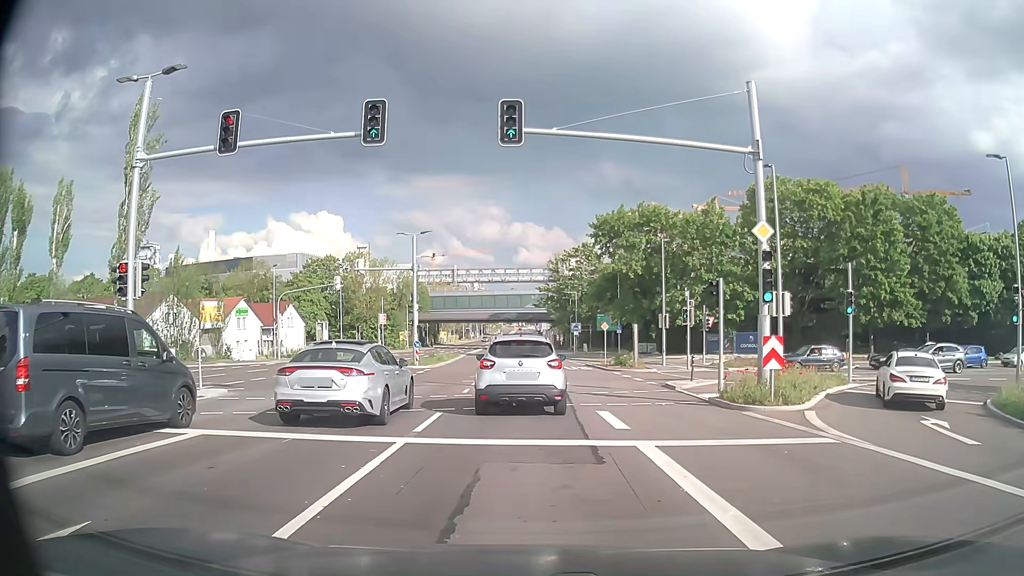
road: secondary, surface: asphalt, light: Day
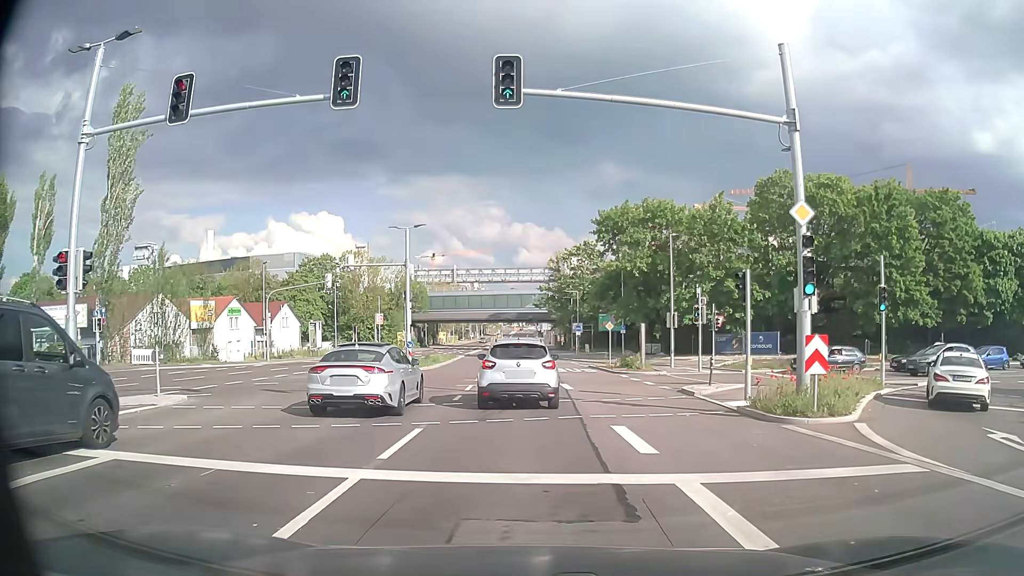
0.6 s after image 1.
(0.0, +2.6) m; +1°
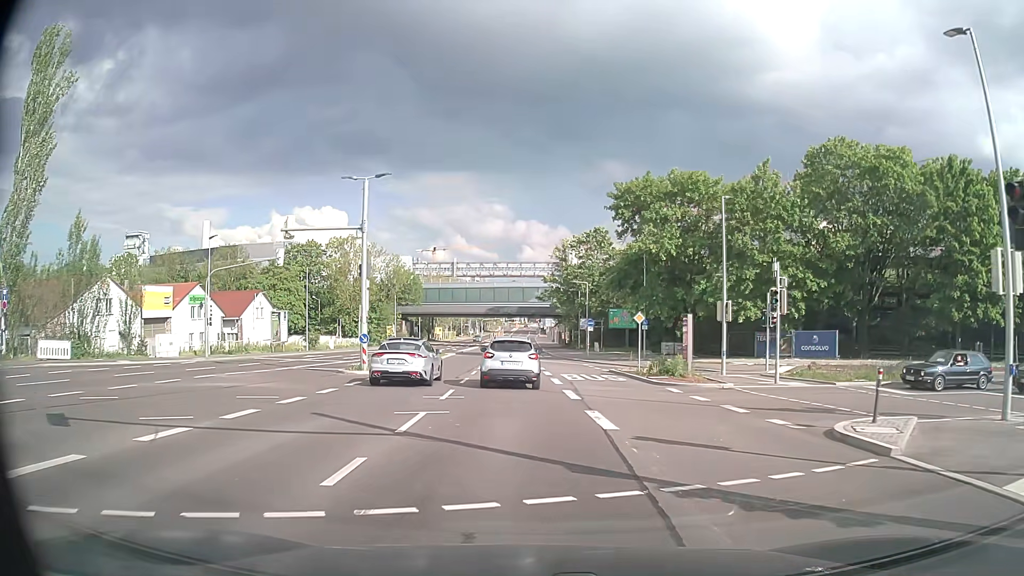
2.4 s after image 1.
(-0.1, +11.3) m; -1°
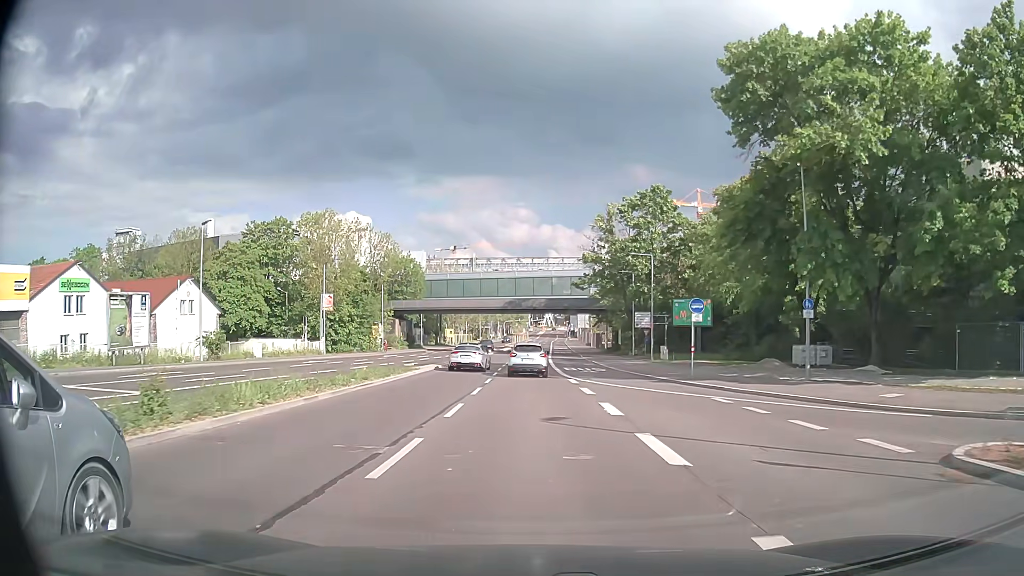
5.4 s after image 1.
(-0.7, +27.8) m; -2°
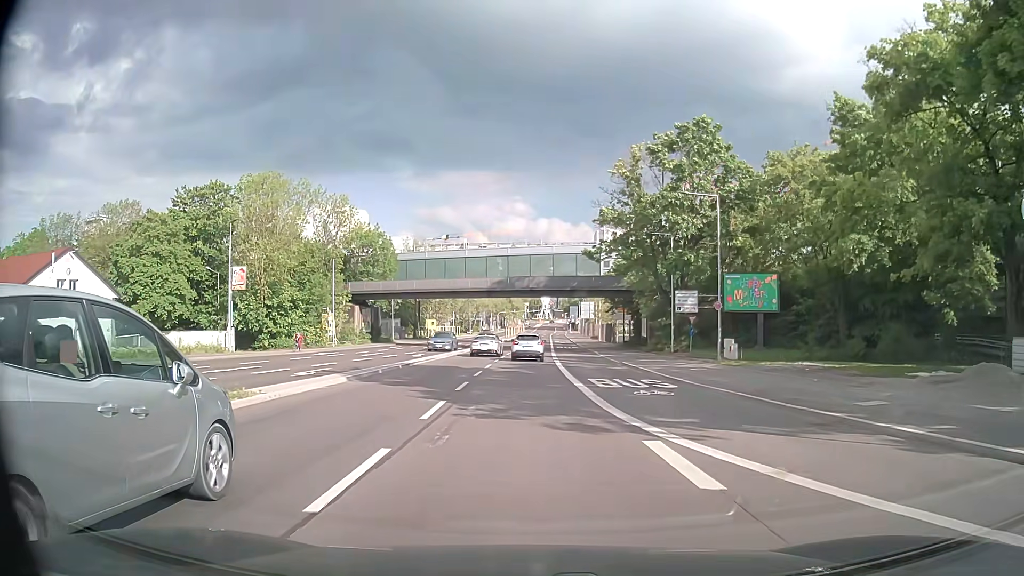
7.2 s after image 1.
(-0.1, +19.8) m; 0°
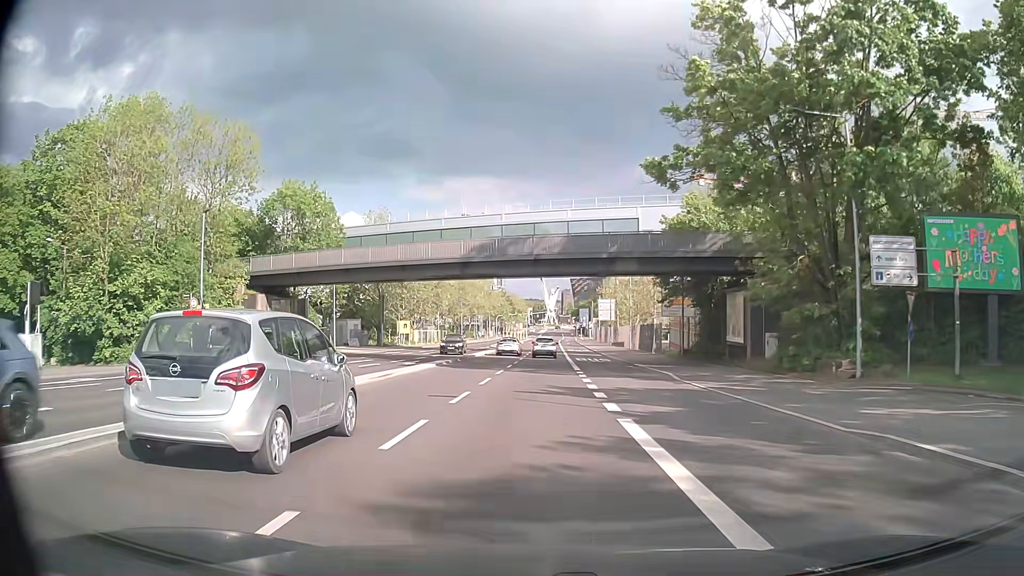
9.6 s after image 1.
(0.0, +27.2) m; 0°
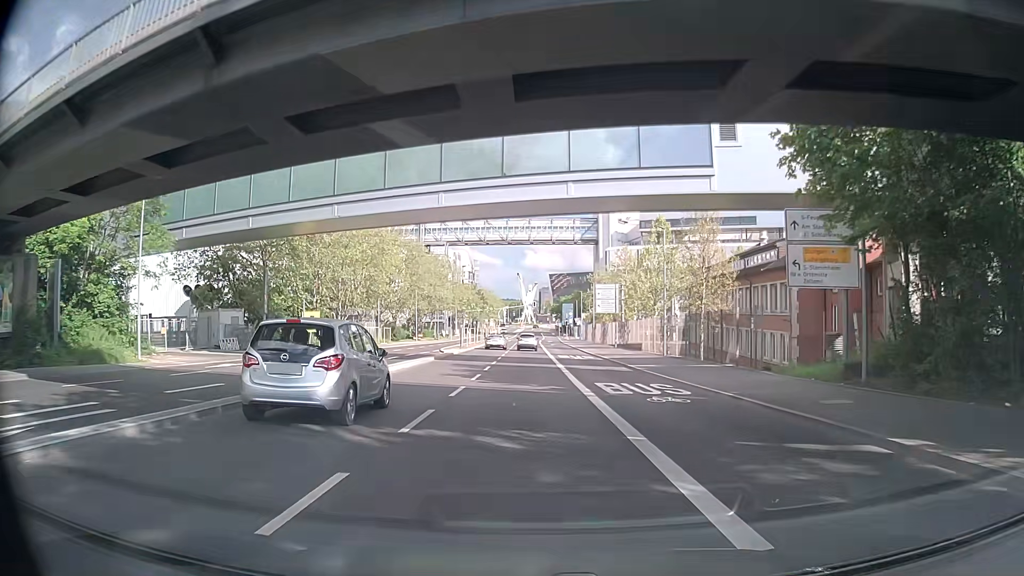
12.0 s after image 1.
(+0.6, +28.6) m; +2°
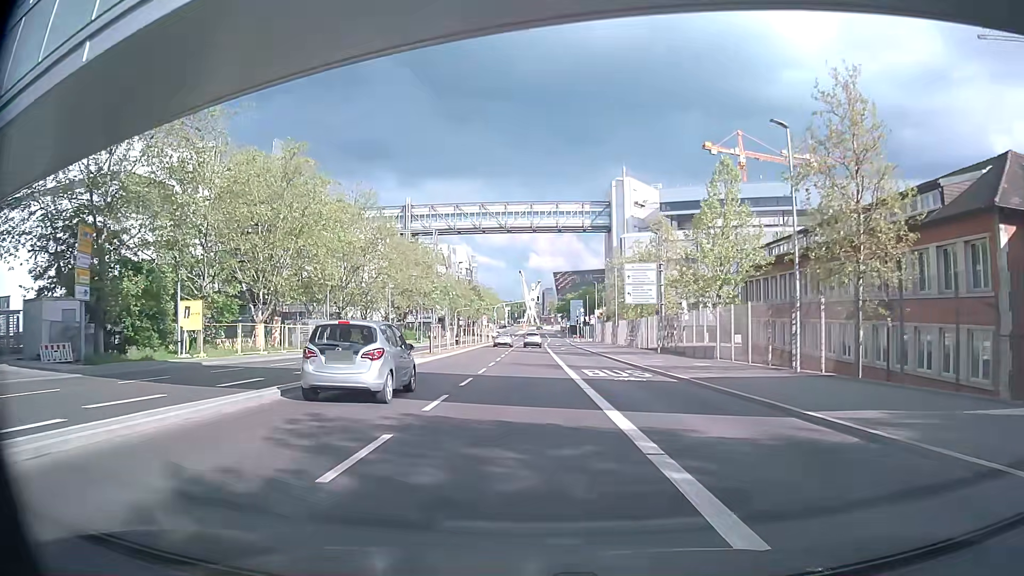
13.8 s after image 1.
(-0.1, +21.6) m; 0°
(0, +10) (0, +20) (0, +30) (0, +40) (0, +50) (0, +60) (0, +70) (0, +80) (0, +90) (0, +100) m
